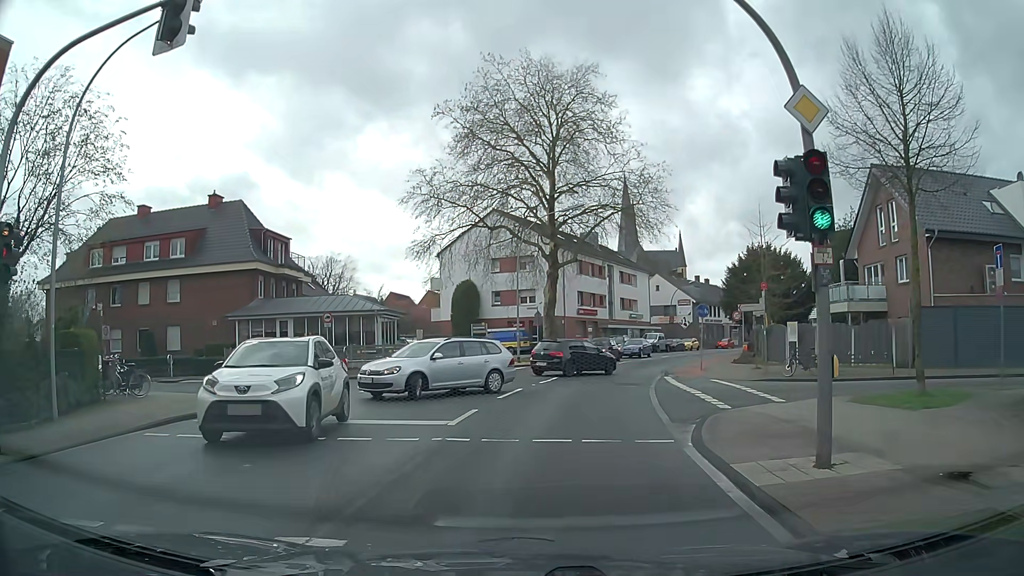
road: secondary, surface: asphalt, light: Day
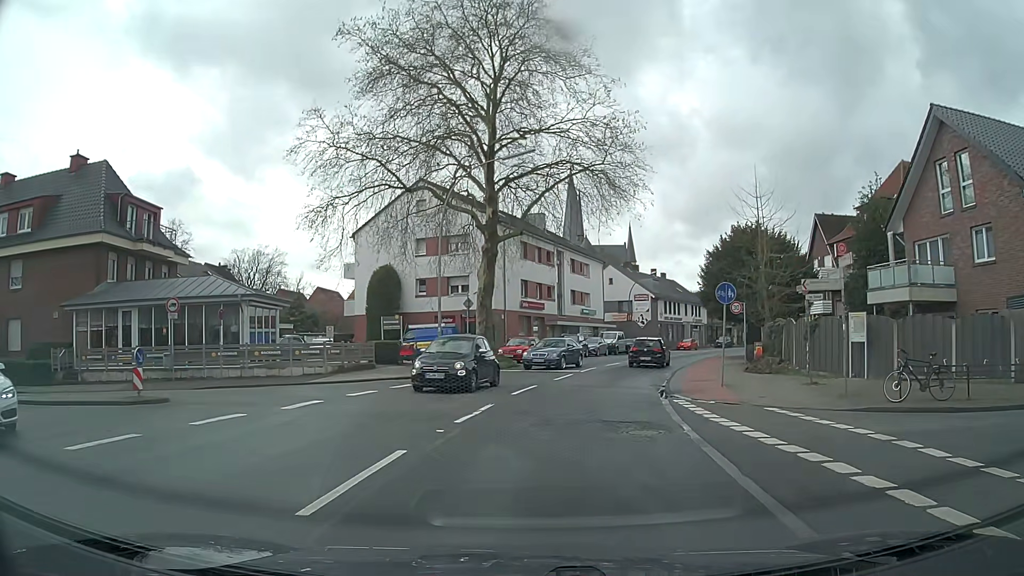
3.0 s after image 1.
(+0.7, +11.9) m; +7°
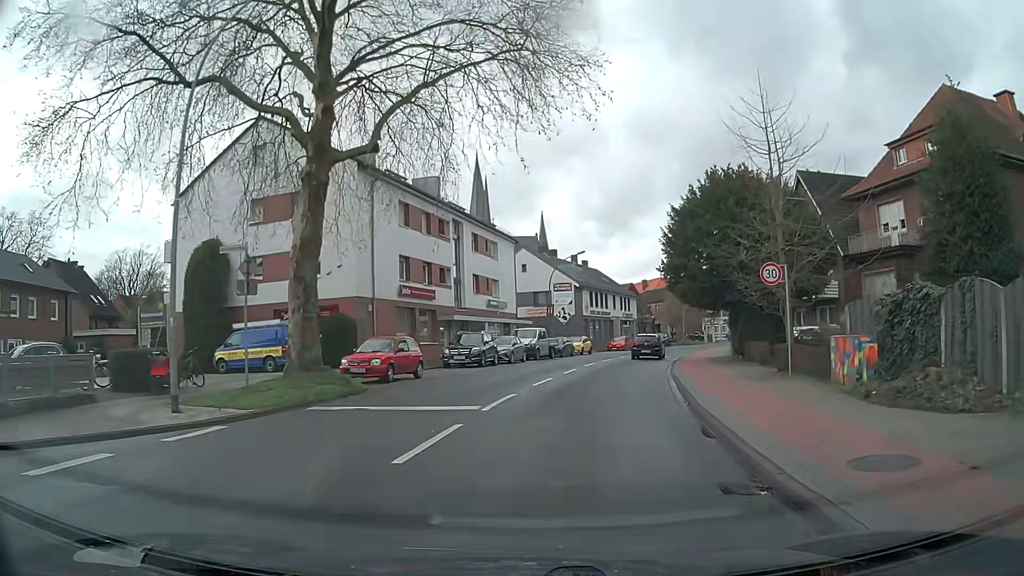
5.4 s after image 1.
(+1.0, +15.9) m; +8°
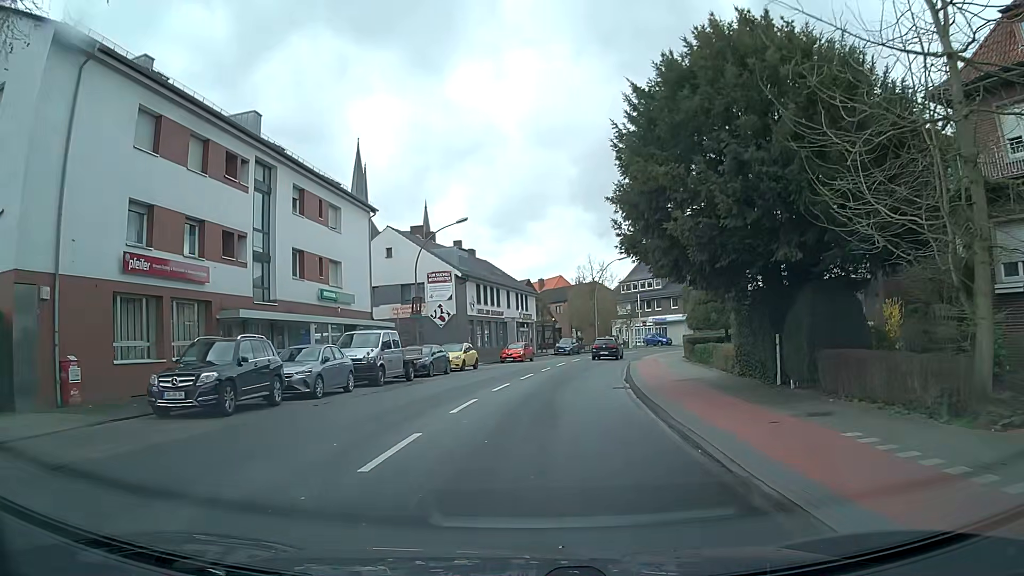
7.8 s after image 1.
(+1.4, +17.1) m; +8°
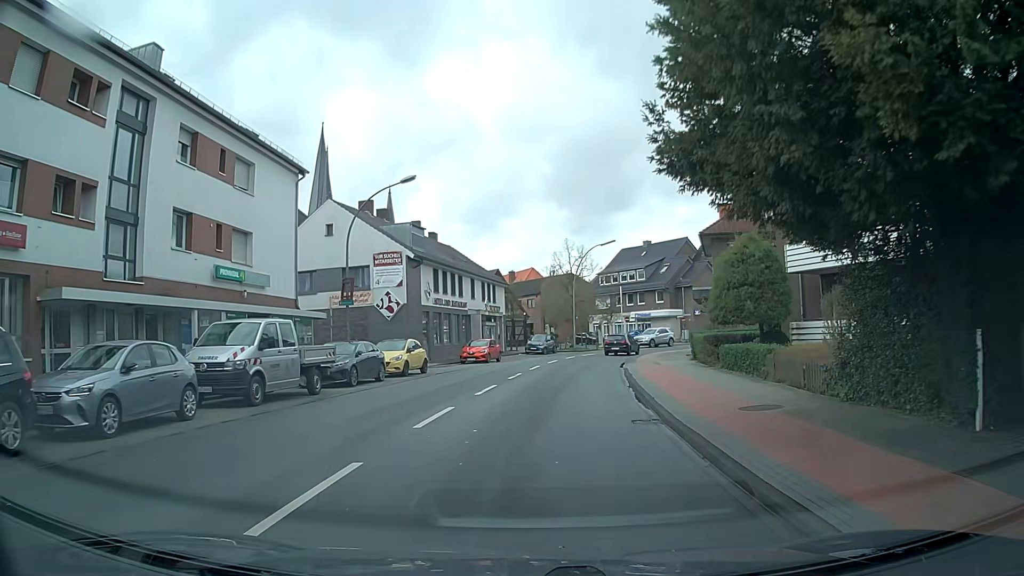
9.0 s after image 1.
(+0.3, +8.7) m; +4°
